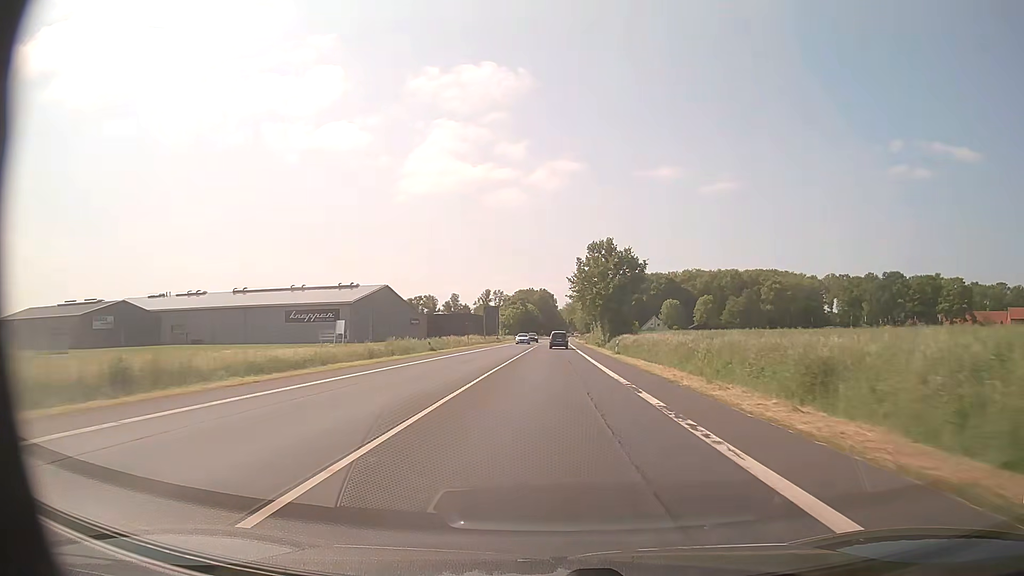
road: primary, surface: asphalt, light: Day
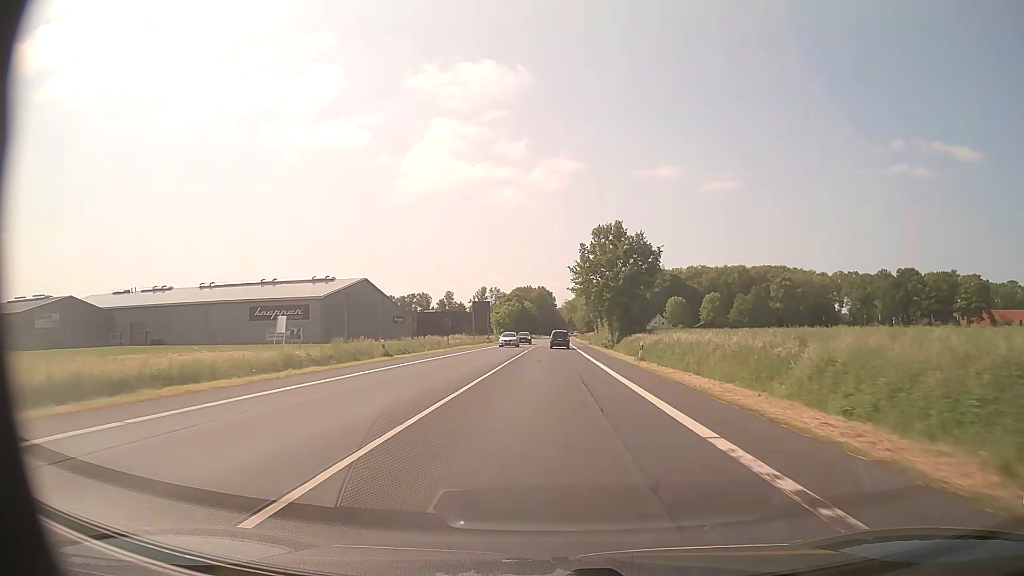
(0.0, +13.2) m; 0°
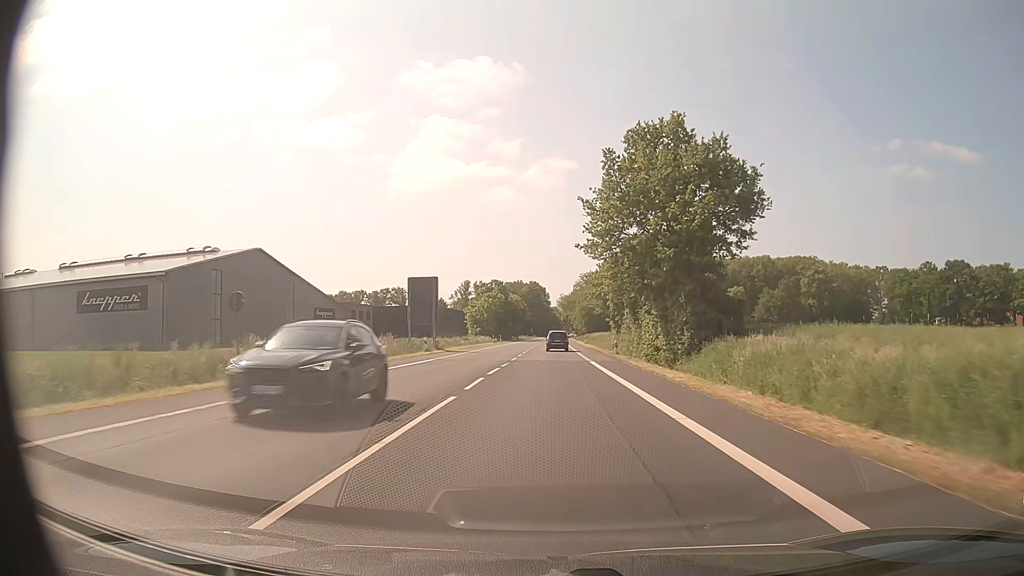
(+0.1, +38.8) m; 0°
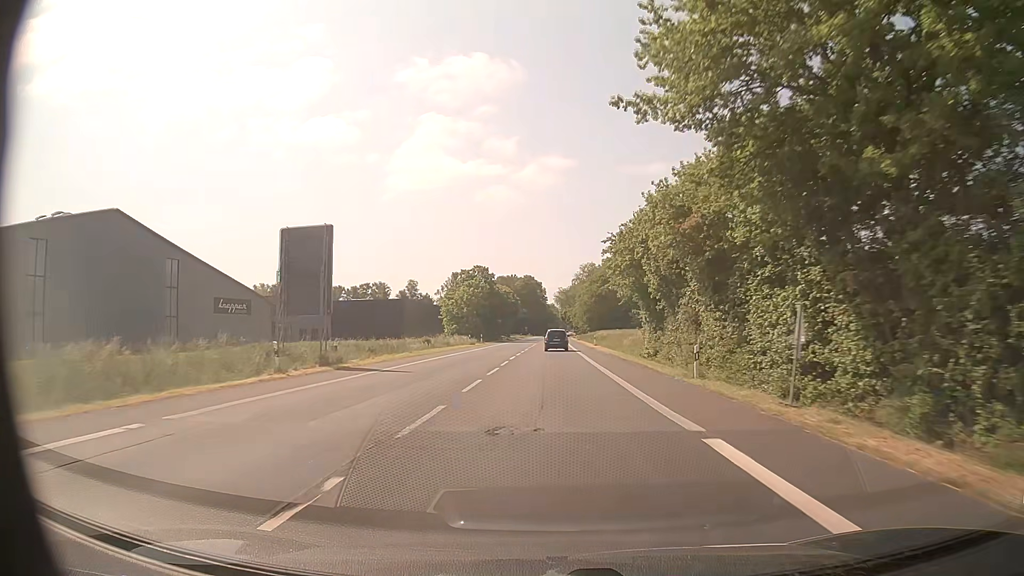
(+0.1, +25.5) m; 0°
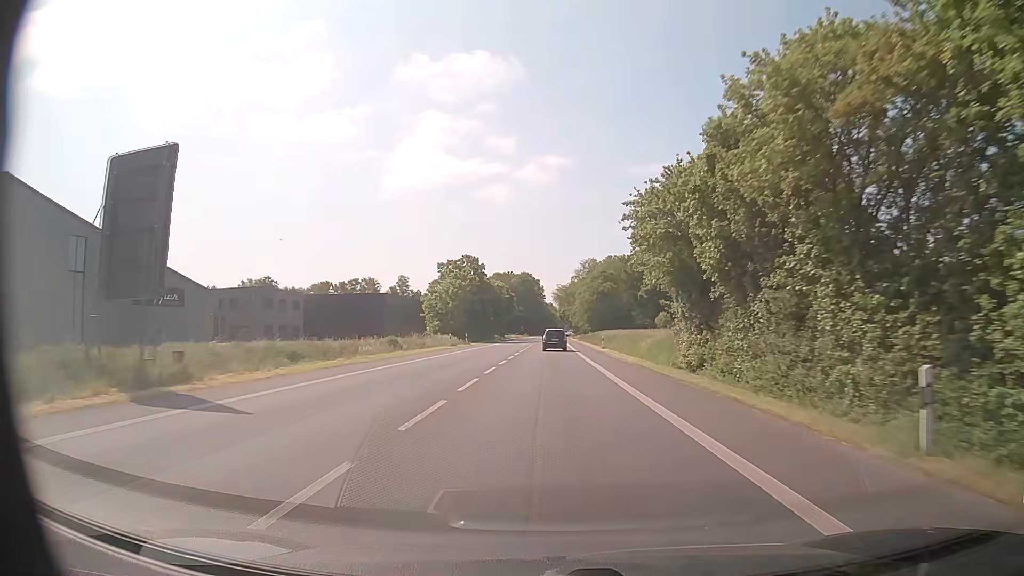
(0.0, +12.7) m; +1°
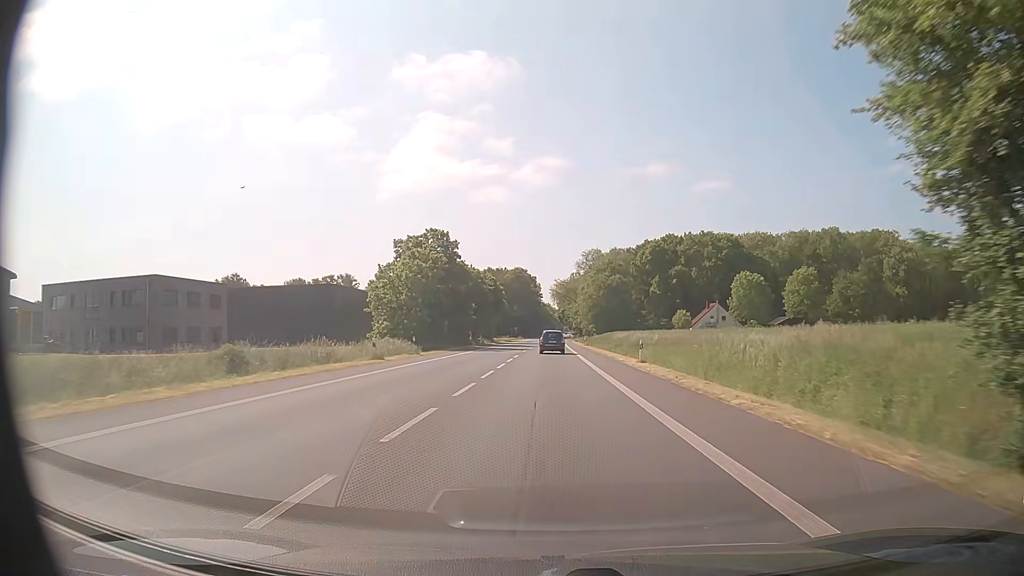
(-0.1, +25.3) m; 0°
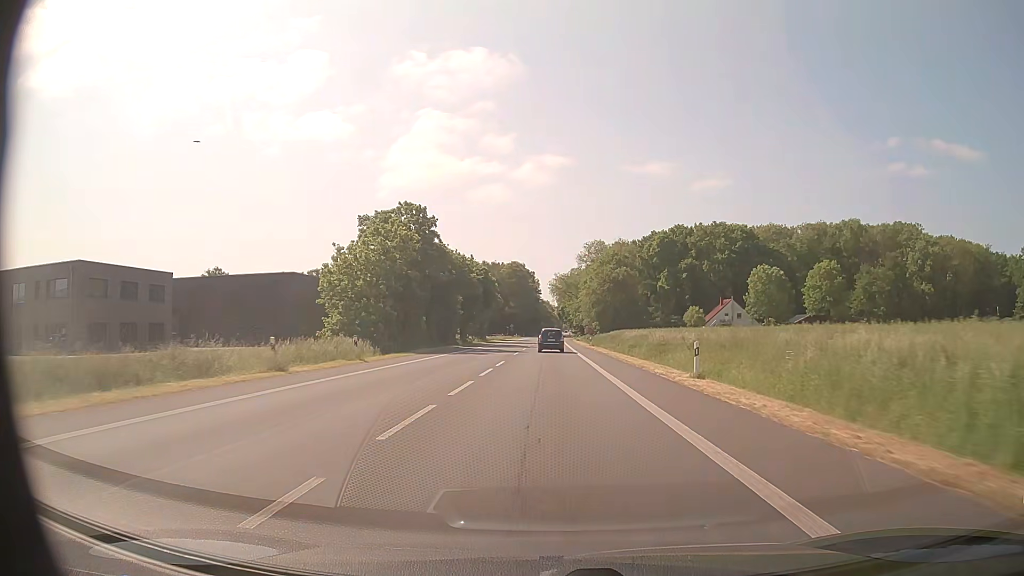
(0.0, +12.7) m; 0°
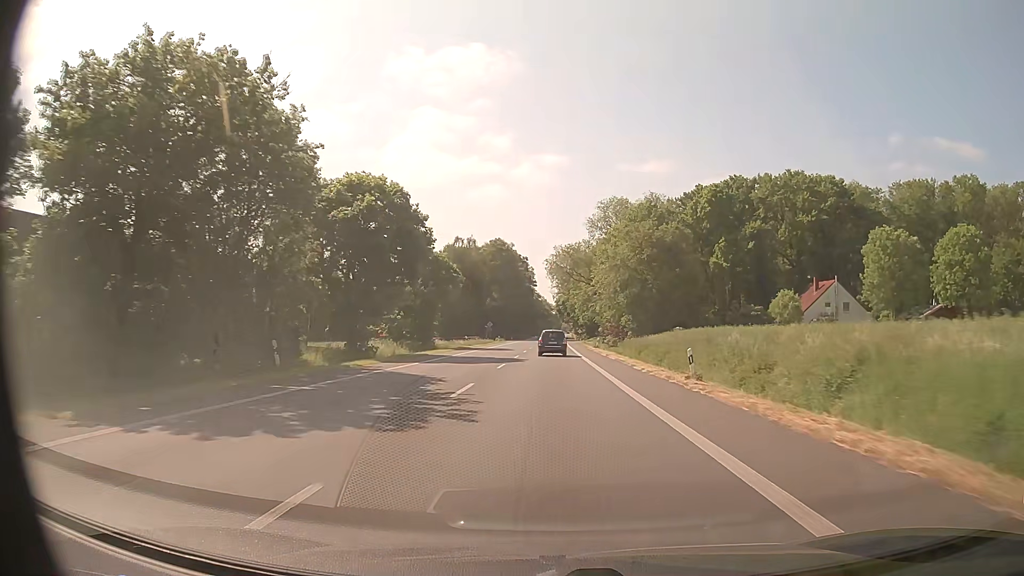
(+0.3, +50.3) m; 0°
(0, +10) (0, +20) (0, +30) (0, +40) (0, +50) (0, +60) (0, +70) (+1, +80) (+1, +90) (+1, +100) m
